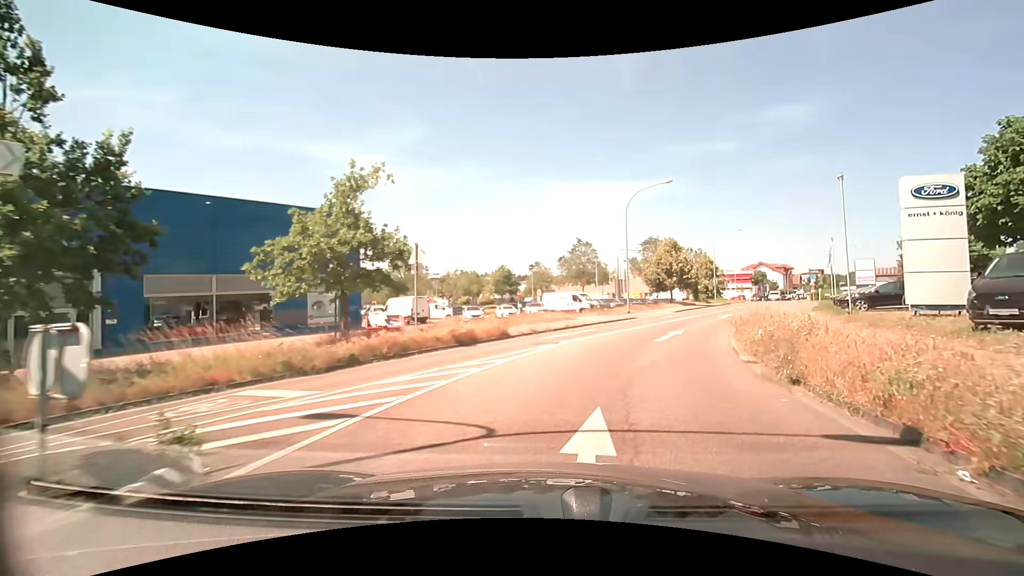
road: tertiary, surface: asphalt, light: Day
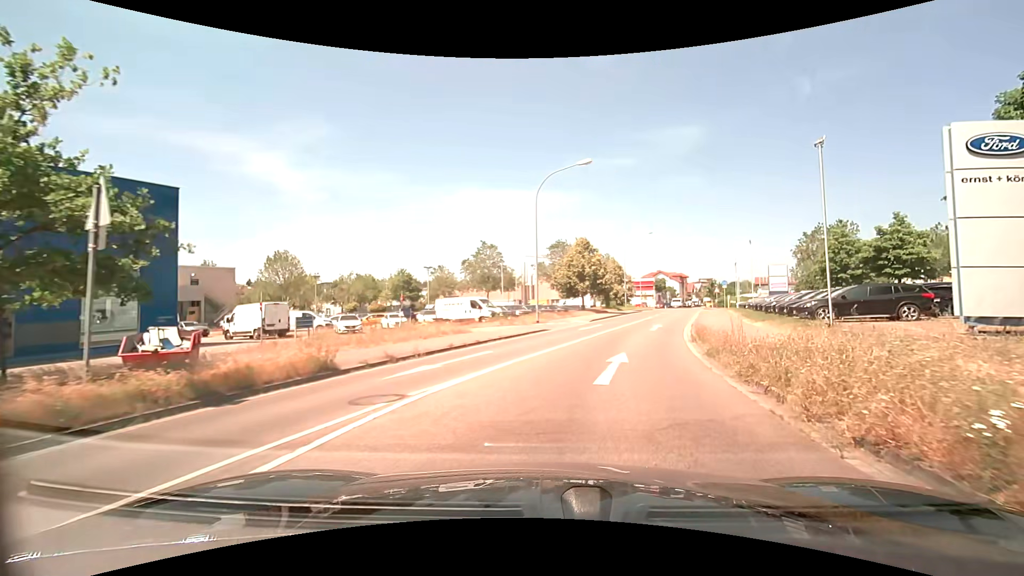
(+0.8, +7.9) m; +11°
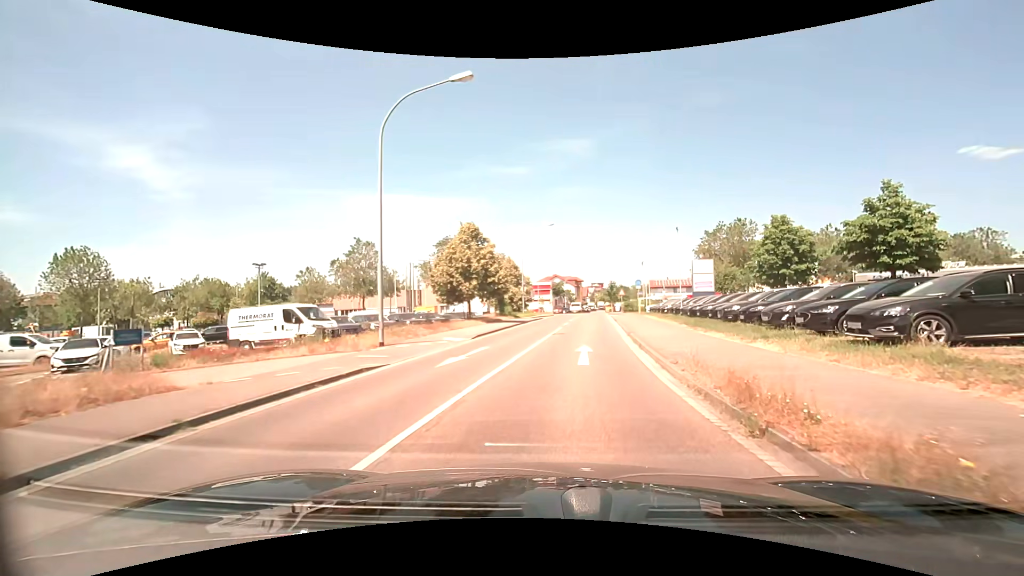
(+1.4, +12.1) m; +12°
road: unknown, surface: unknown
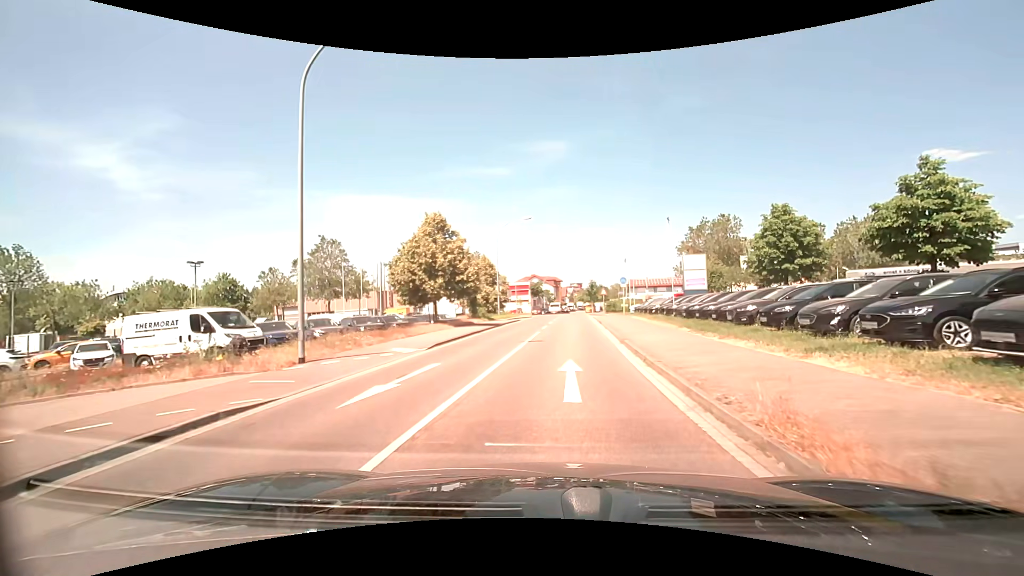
(+0.1, +4.2) m; +2°
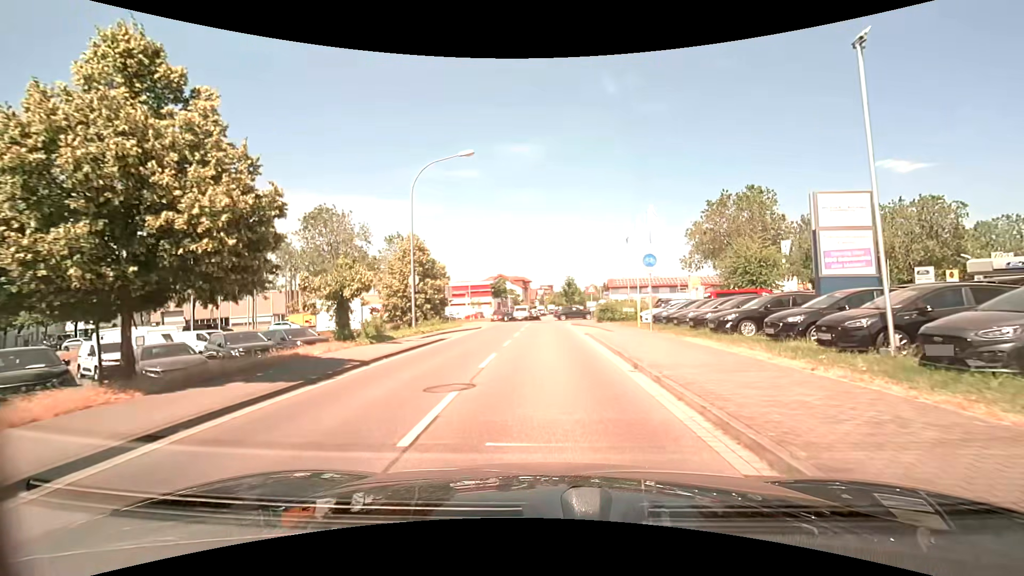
(+1.0, +21.6) m; +4°
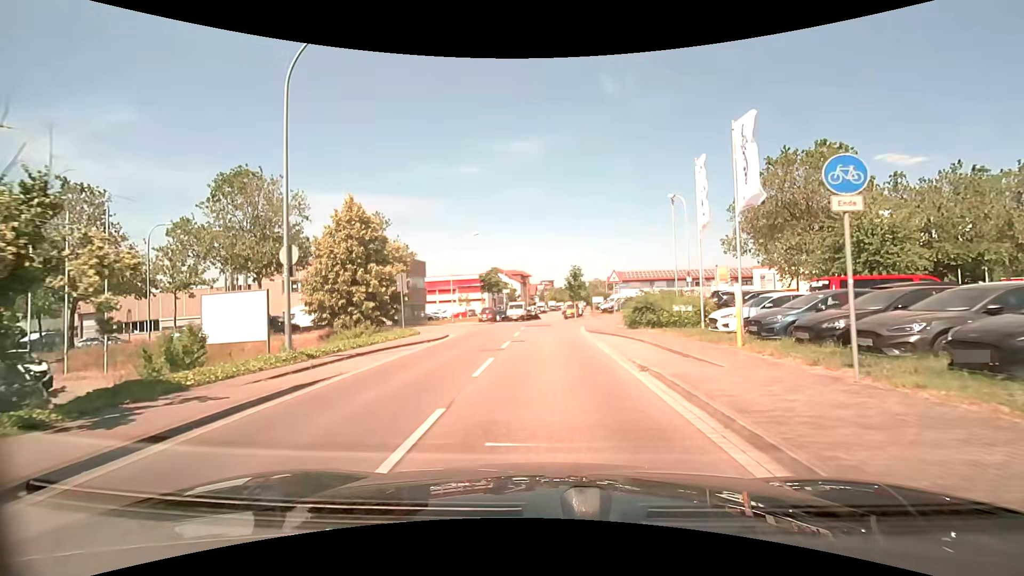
(0.0, +13.2) m; 0°
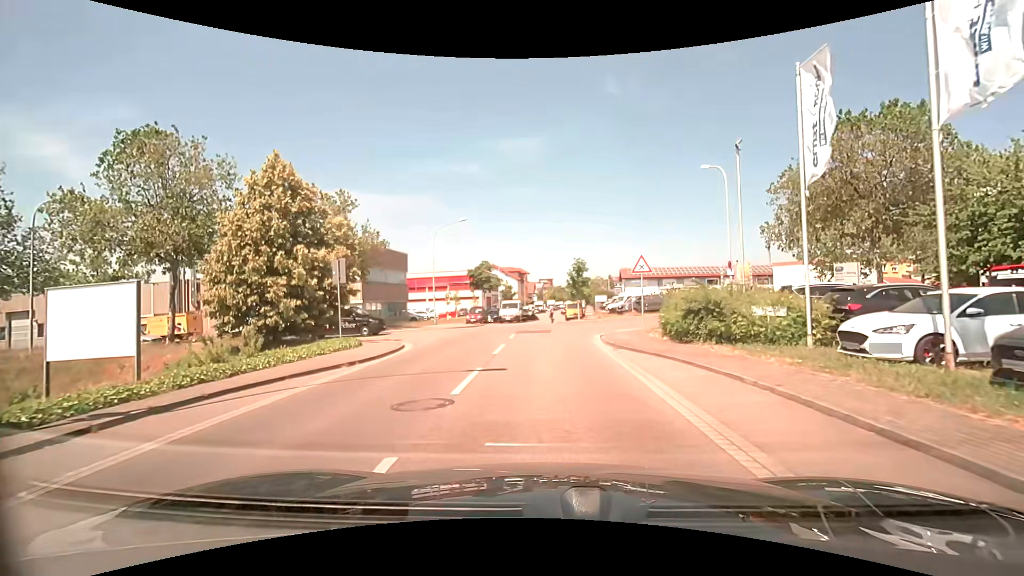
(0.0, +8.0) m; 0°
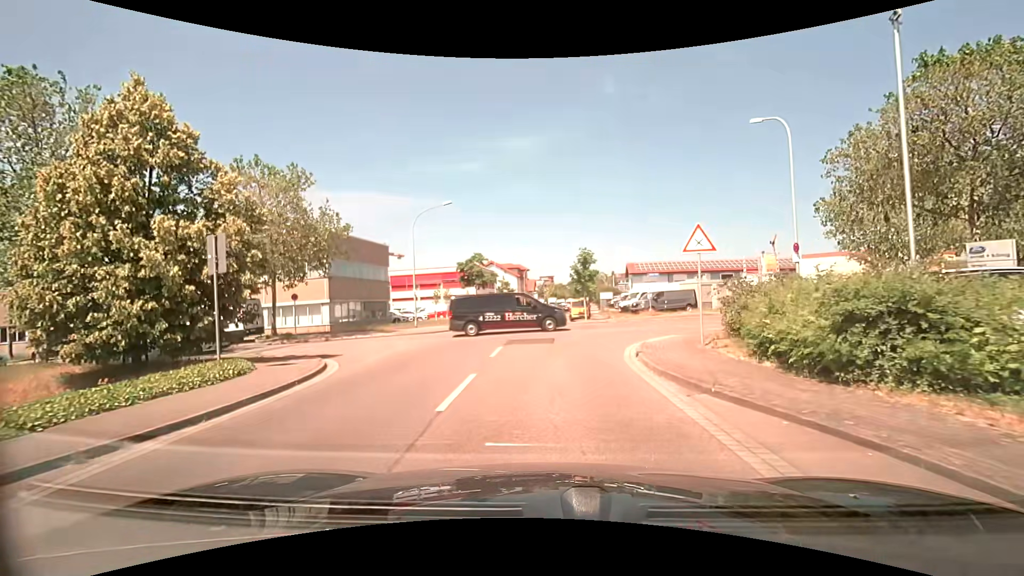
(0.0, +7.0) m; 0°
(0, +10) (+2, +20) (+9, +26) (+18, +30) (+27, +34) (+36, +39) (+44, +45) (+53, +50) (+61, +56) (+69, +61) m
